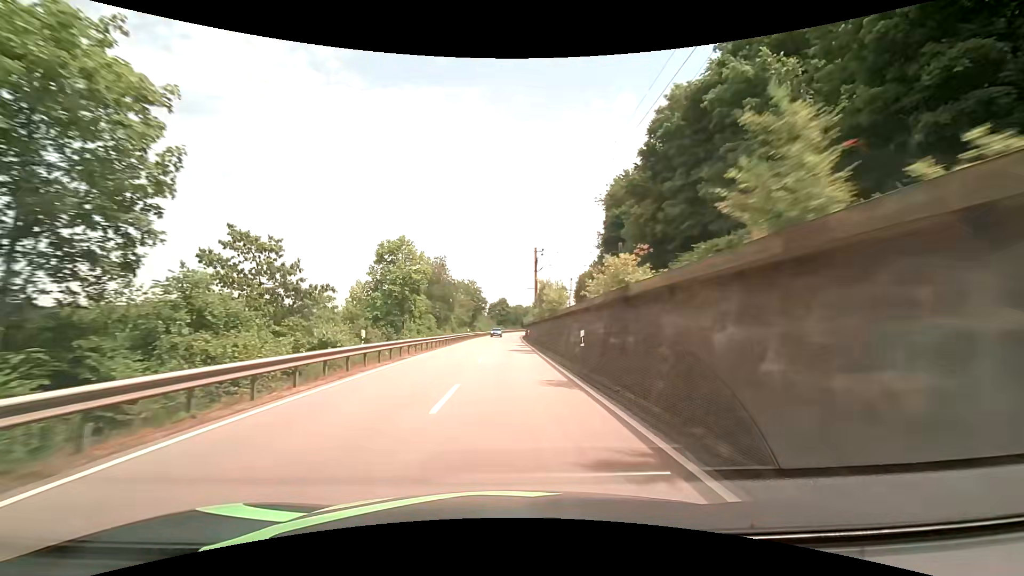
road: primary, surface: asphalt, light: Day
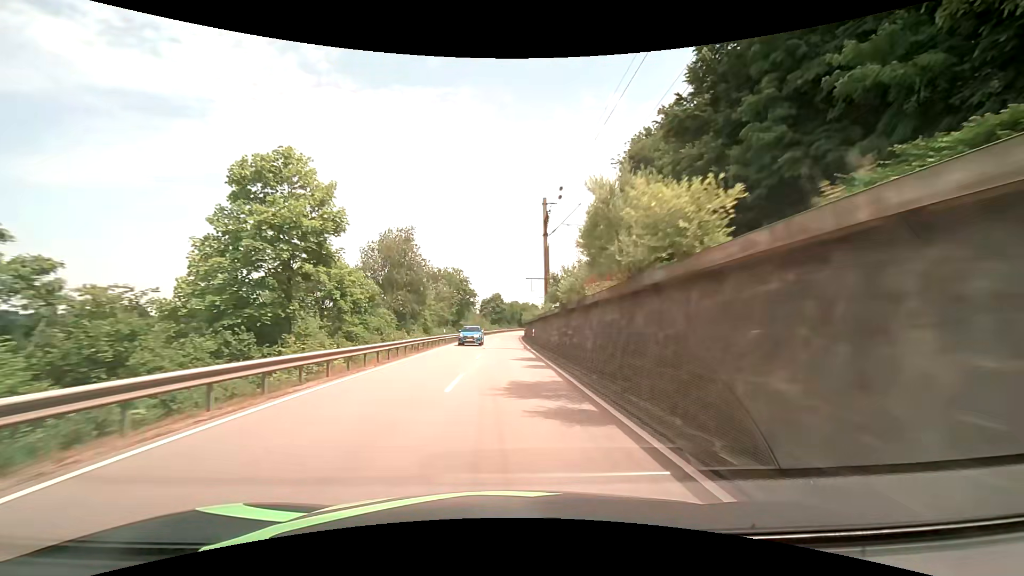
(0.0, +21.2) m; 0°
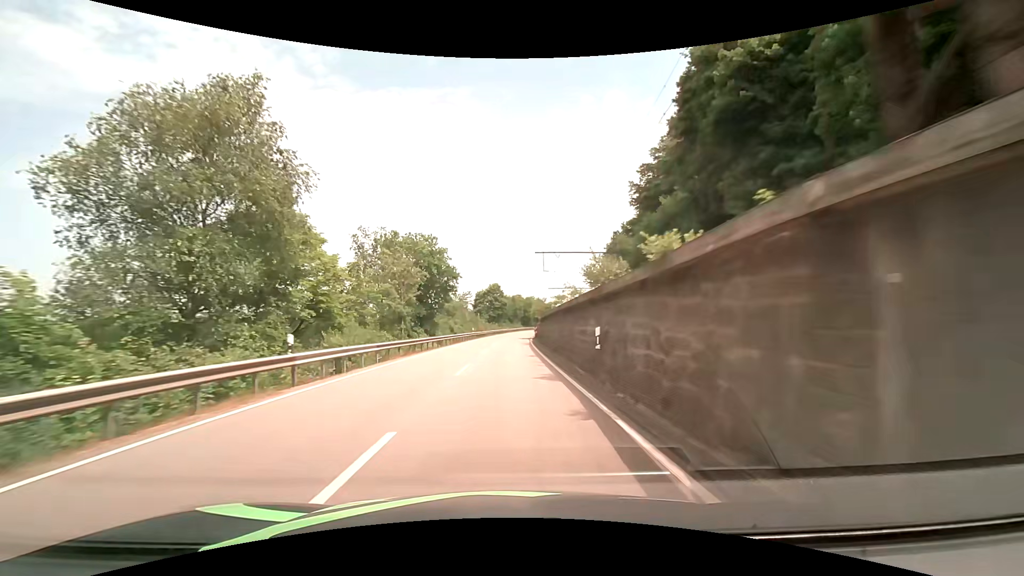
(+0.2, +32.1) m; 0°
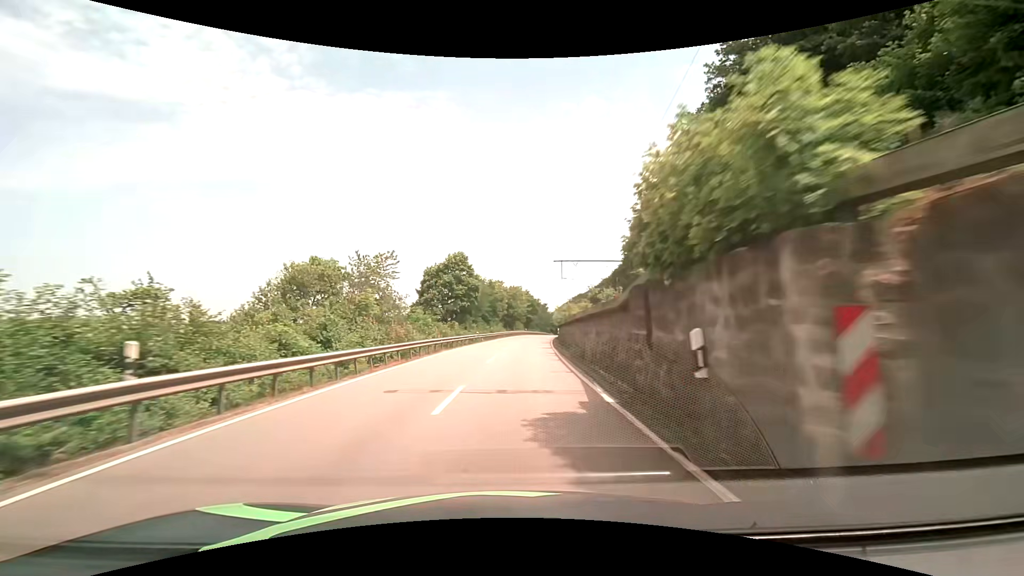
(+0.6, +54.1) m; +2°
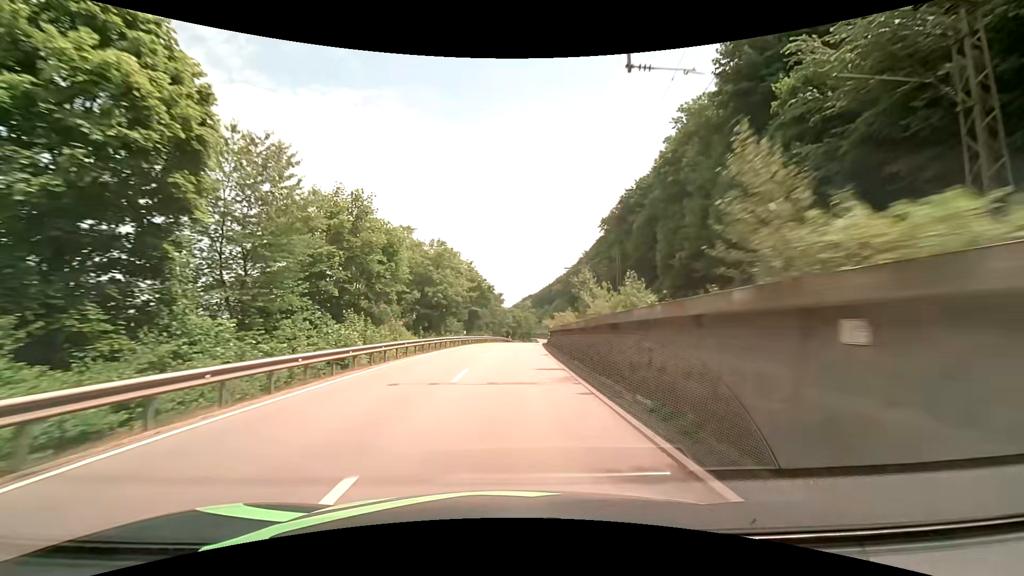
(+3.0, +54.8) m; +6°
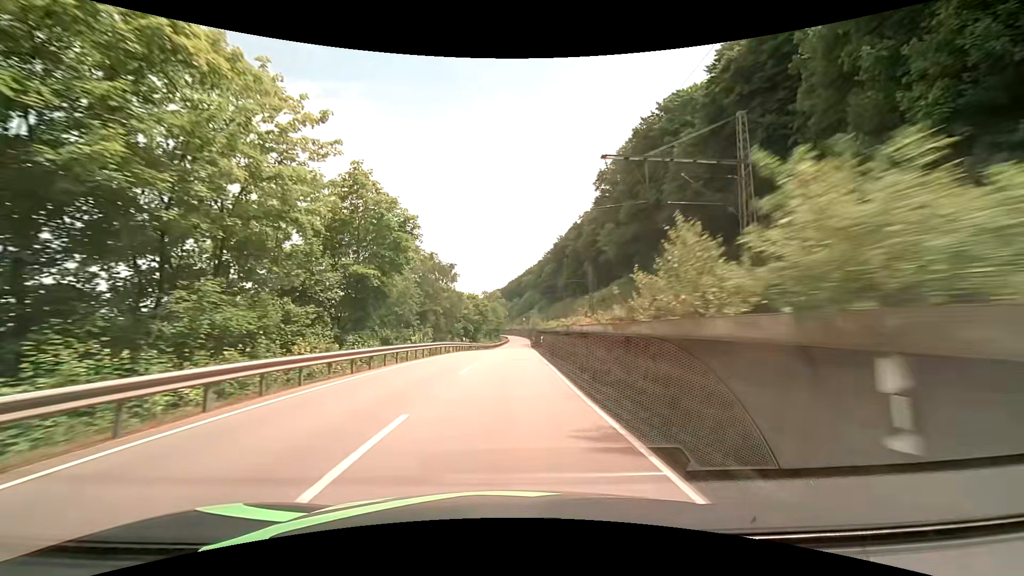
(+1.4, +44.2) m; +4°
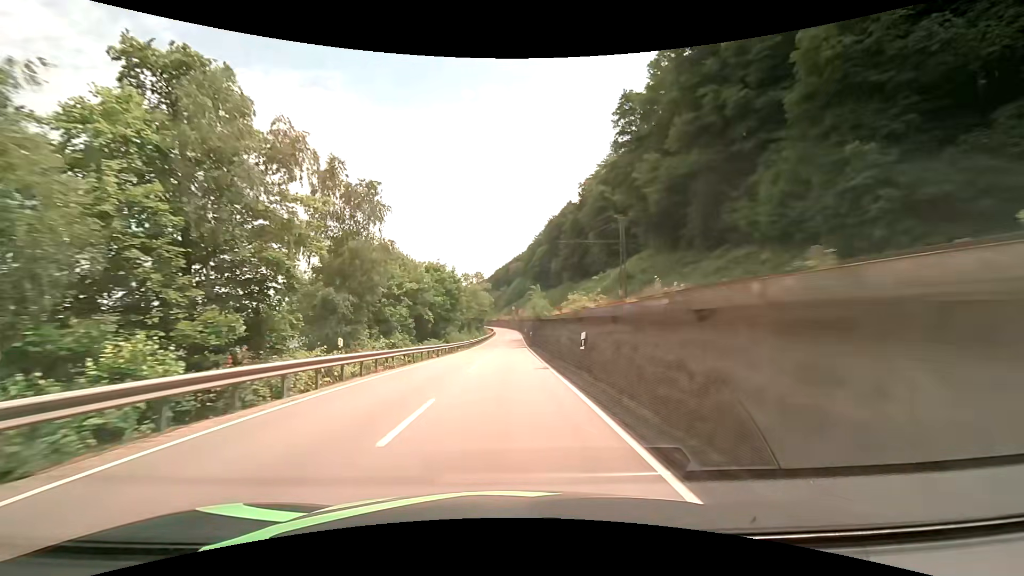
(+0.6, +33.7) m; +2°
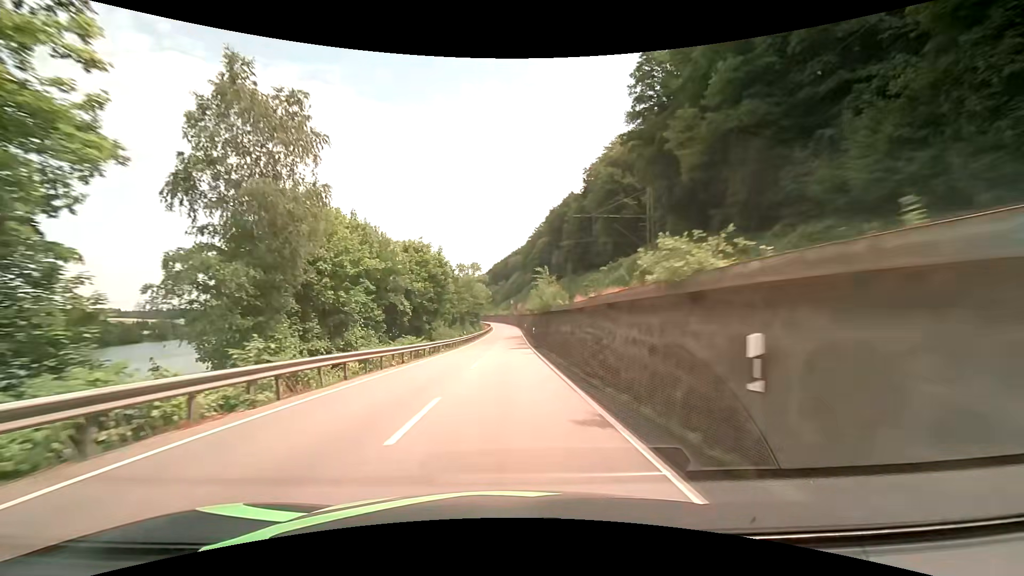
(0.0, +11.4) m; 0°
(0, +10) (0, +20) (0, +30) (0, +40) (0, +50) (0, +60) (0, +70) (0, +80) (+1, +90) (+1, +100) m
